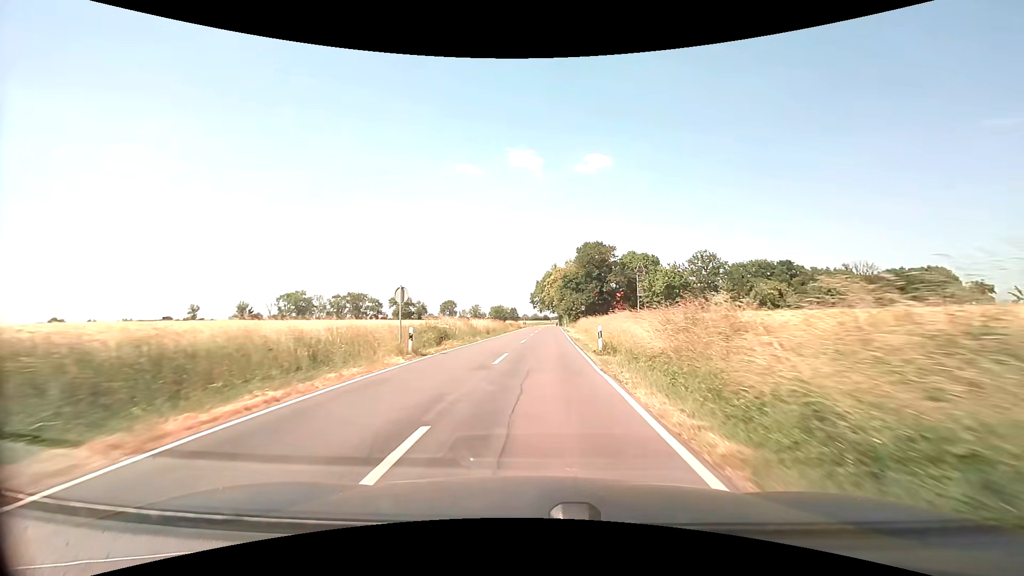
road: secondary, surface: asphalt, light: Day
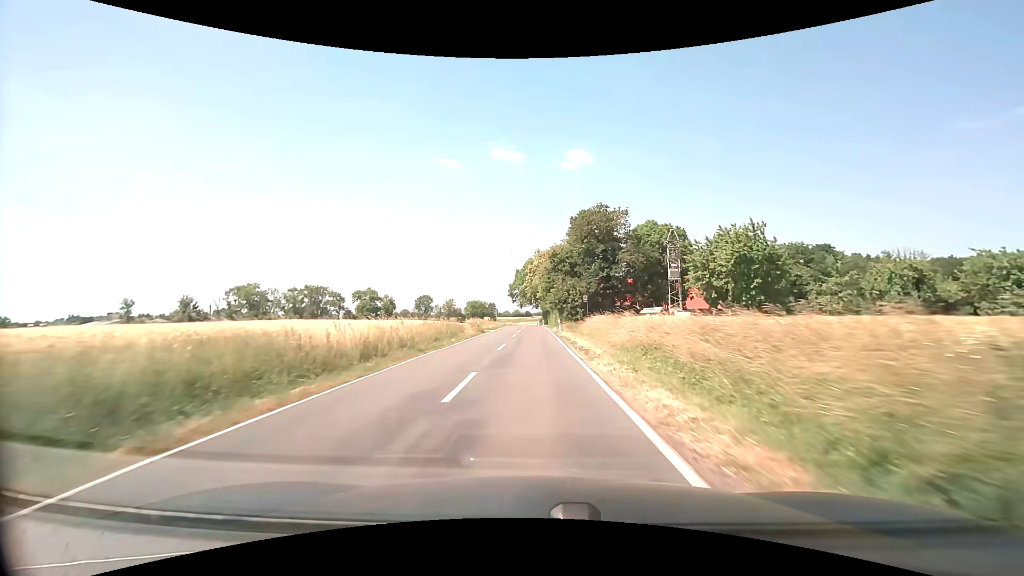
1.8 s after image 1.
(+0.8, +30.7) m; +2°
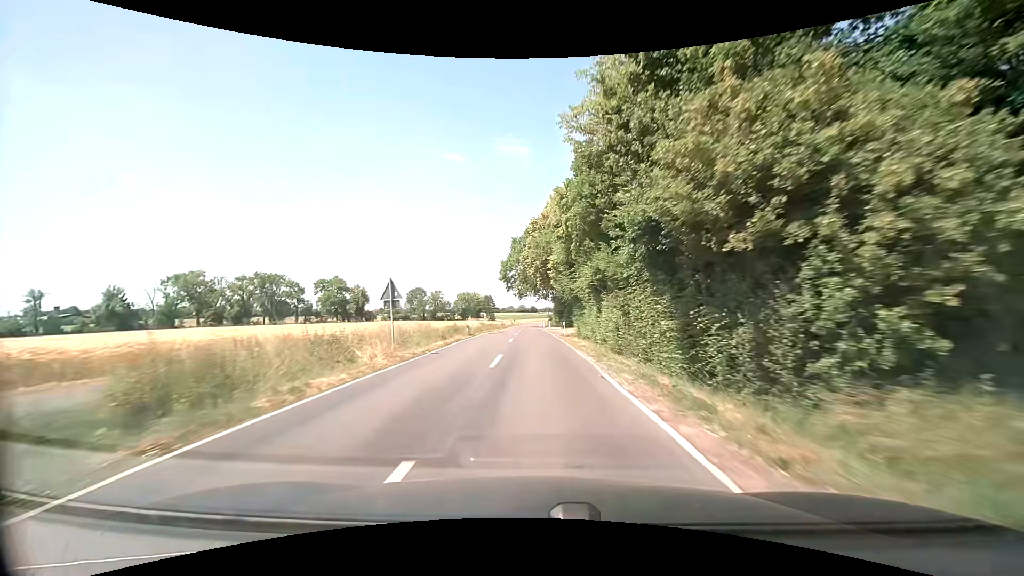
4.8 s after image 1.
(-0.3, +55.2) m; 0°
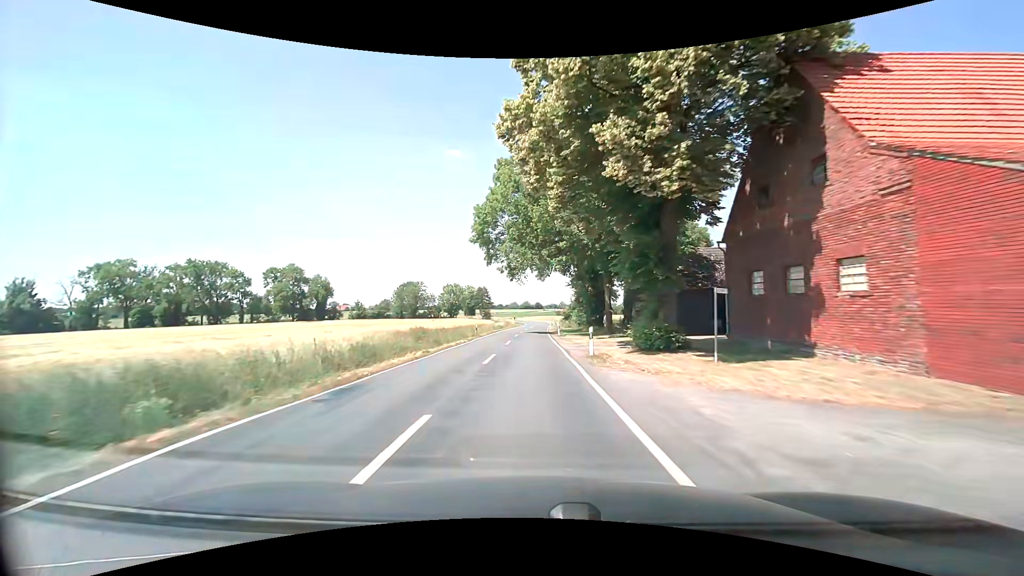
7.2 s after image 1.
(-0.4, +45.4) m; -1°
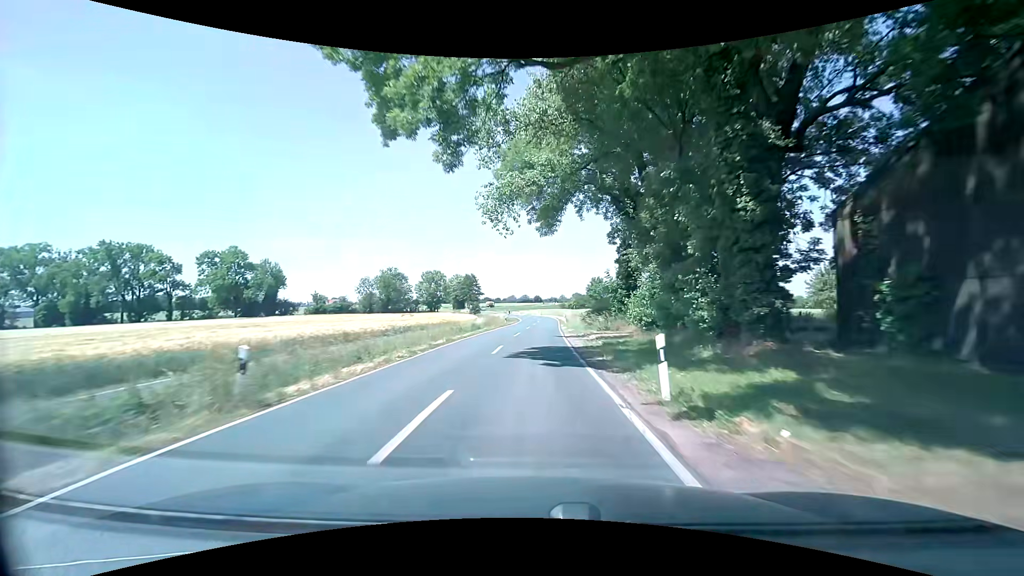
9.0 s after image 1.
(0.0, +34.3) m; +1°
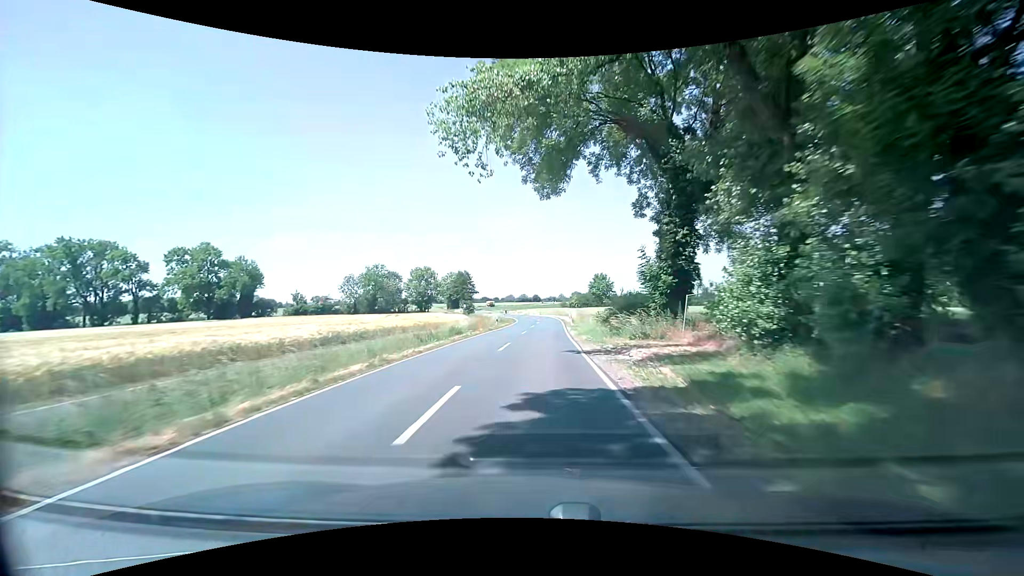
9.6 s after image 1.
(0.0, +11.5) m; 0°
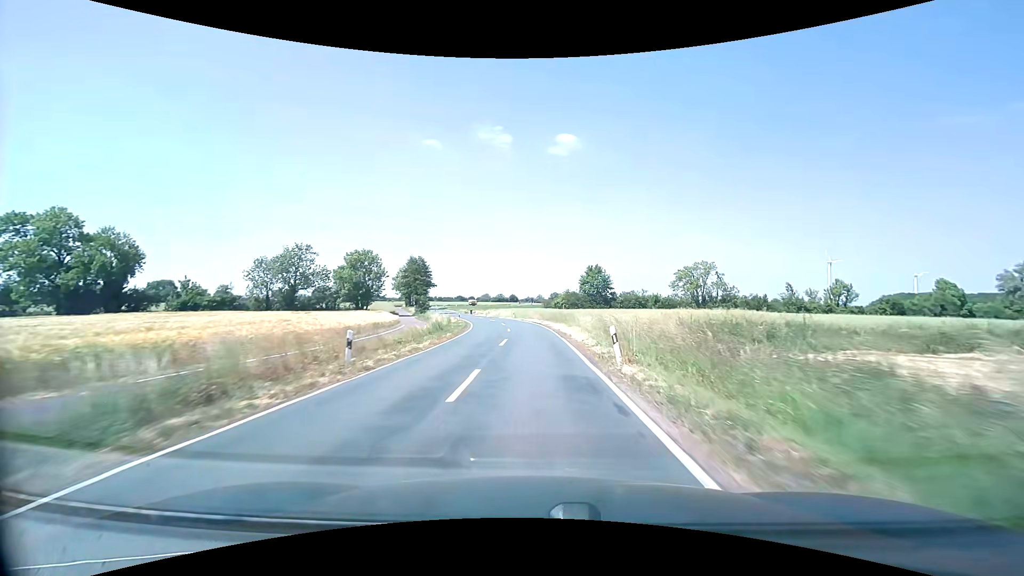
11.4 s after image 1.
(+0.6, +33.8) m; +3°
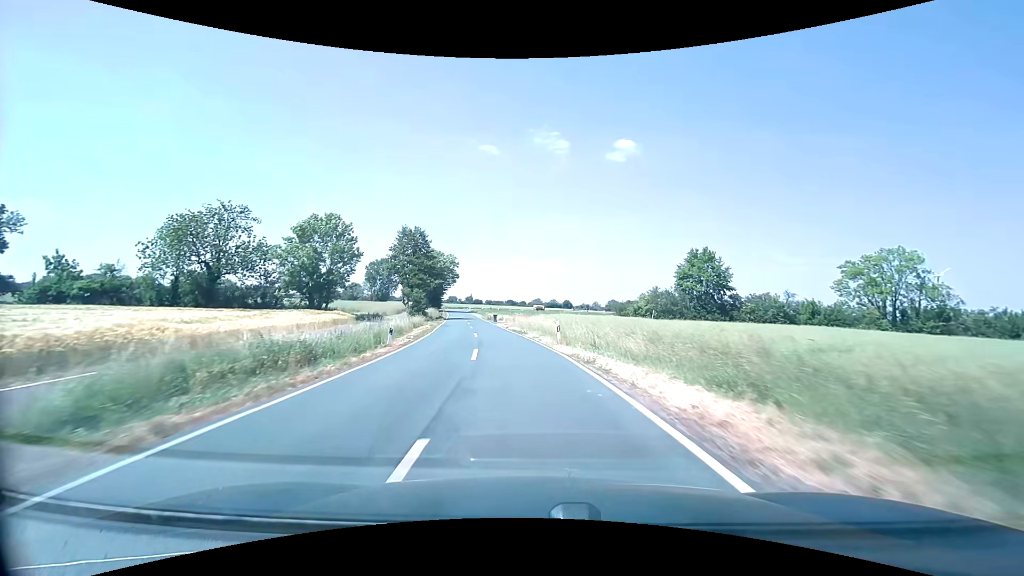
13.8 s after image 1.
(-1.4, +42.4) m; -6°
(0, +10) (-1, +20) (-2, +30) (-4, +40) (-5, +50) (-7, +60) (-8, +69) (-10, +79) (-12, +89) (-13, +99) m
